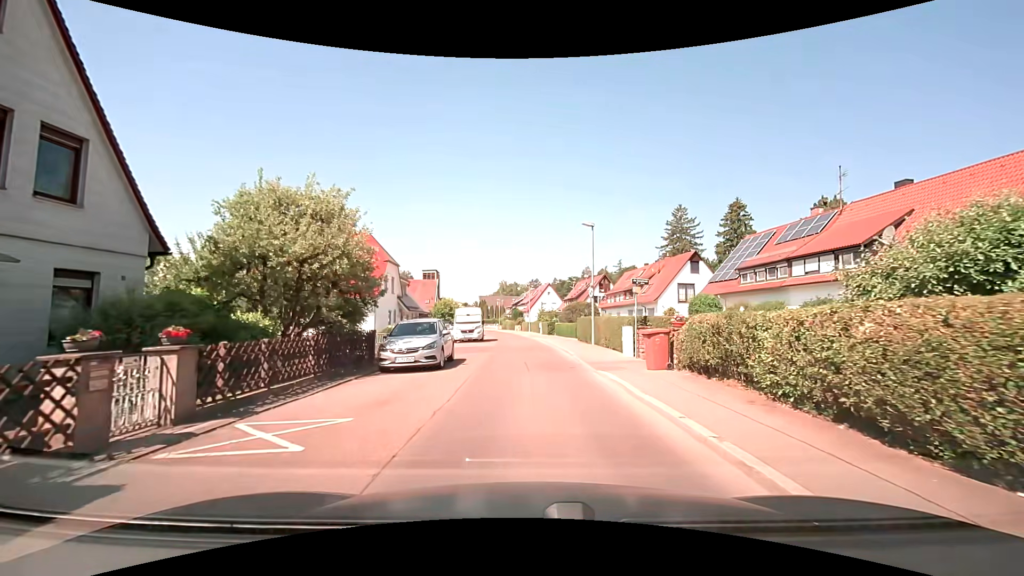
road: residential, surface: asphalt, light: Day
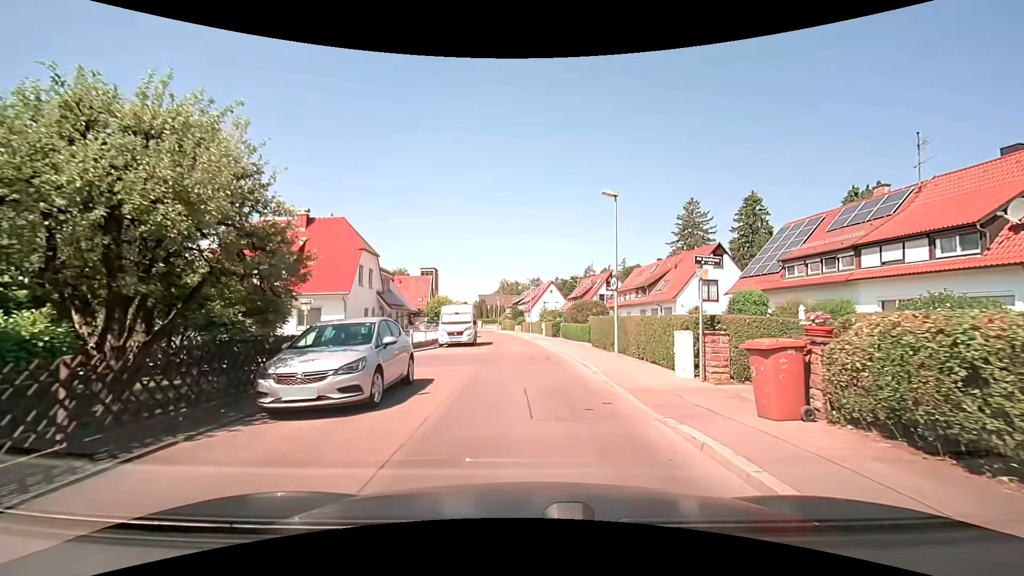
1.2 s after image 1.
(0.0, +6.2) m; 0°
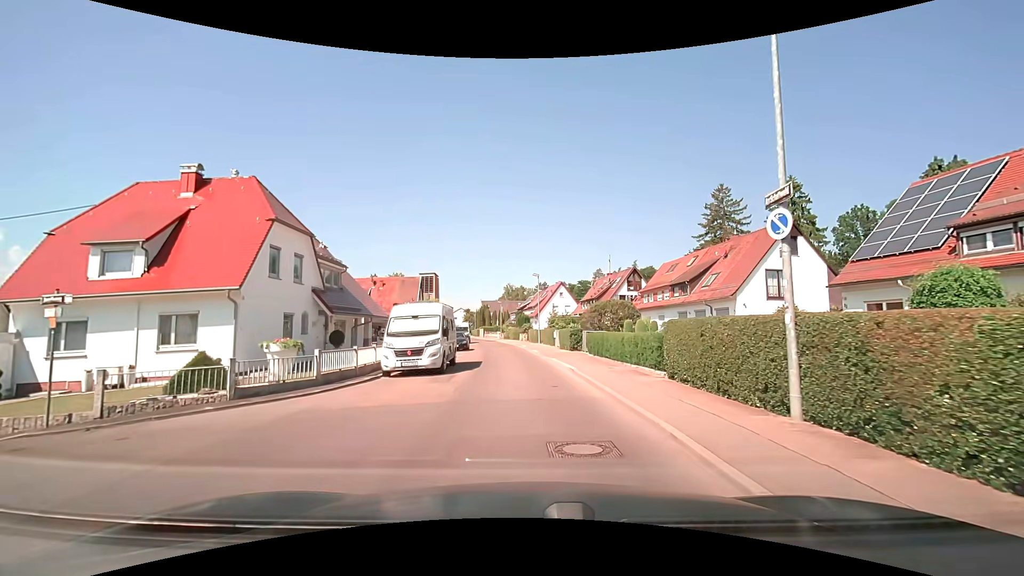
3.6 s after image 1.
(+0.1, +12.1) m; -1°
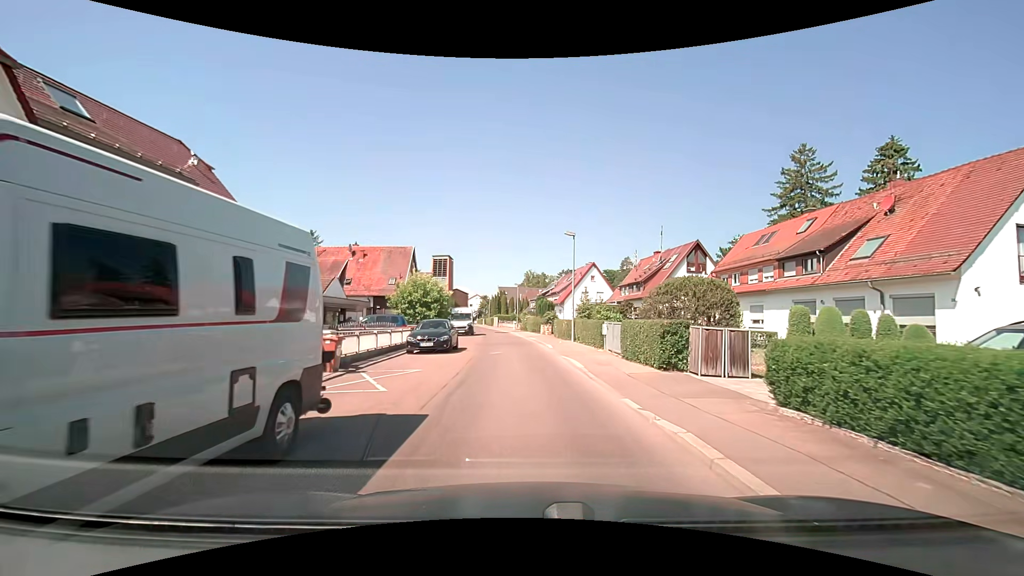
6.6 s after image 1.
(-0.2, +16.0) m; -1°
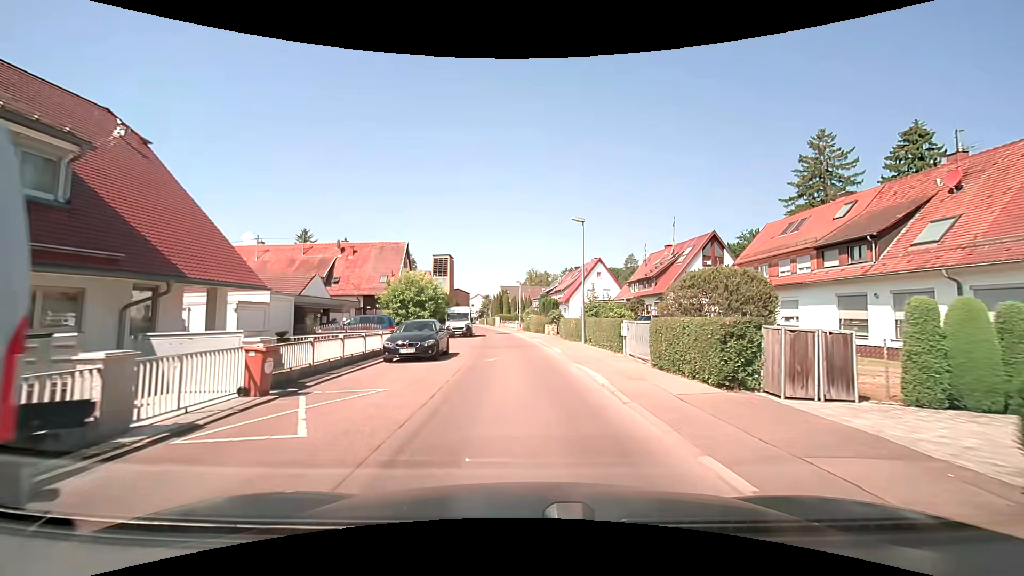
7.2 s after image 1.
(0.0, +3.7) m; 0°
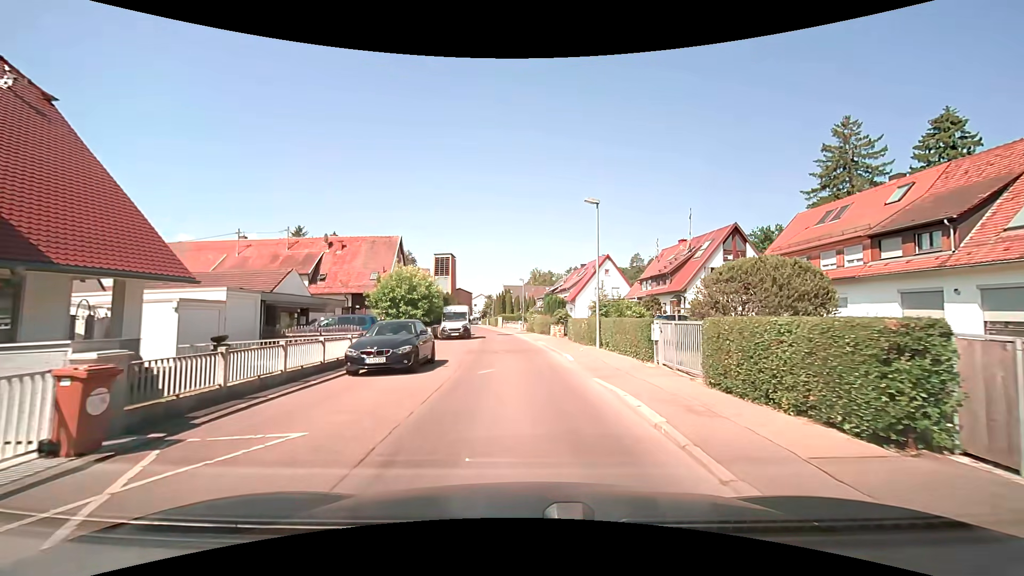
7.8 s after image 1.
(0.0, +3.8) m; -1°
